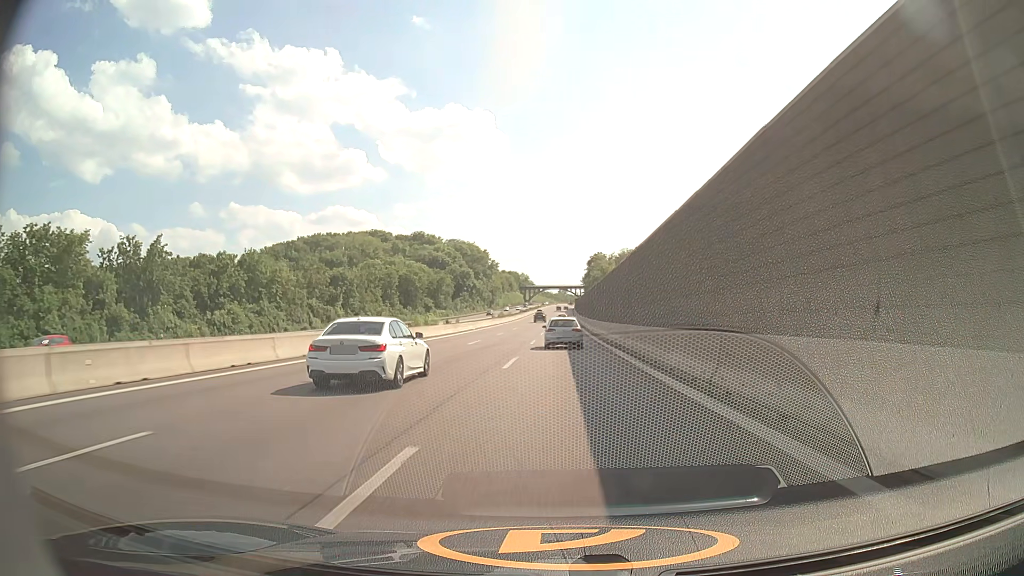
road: motorway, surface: asphalt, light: Day
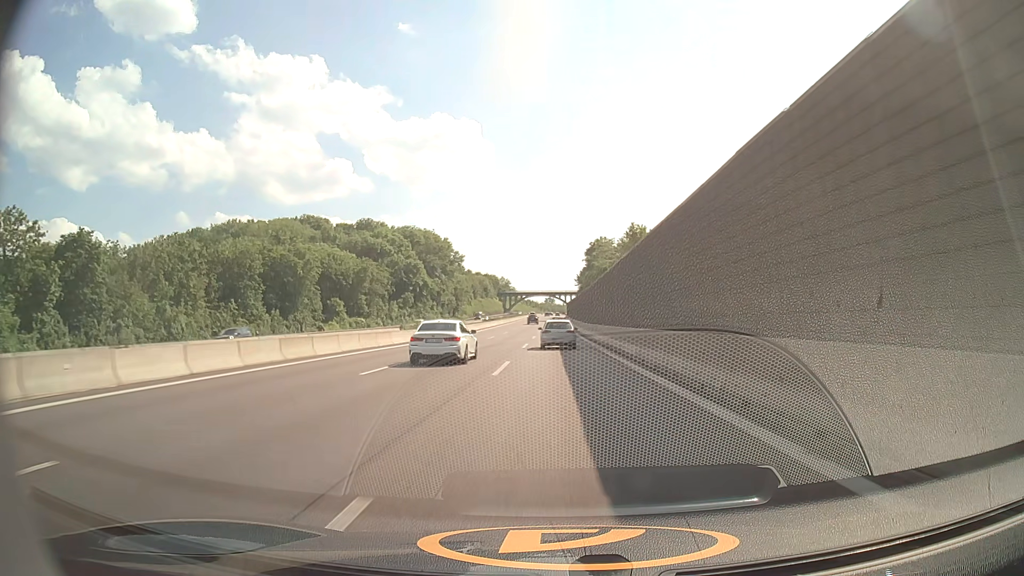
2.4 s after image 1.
(+0.7, +73.3) m; +1°
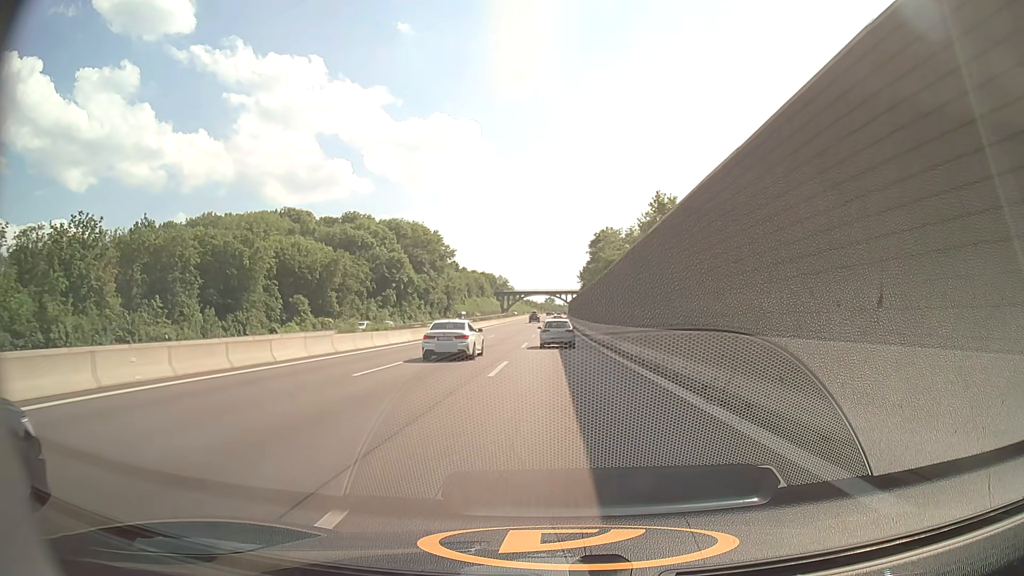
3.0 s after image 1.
(0.0, +18.3) m; 0°
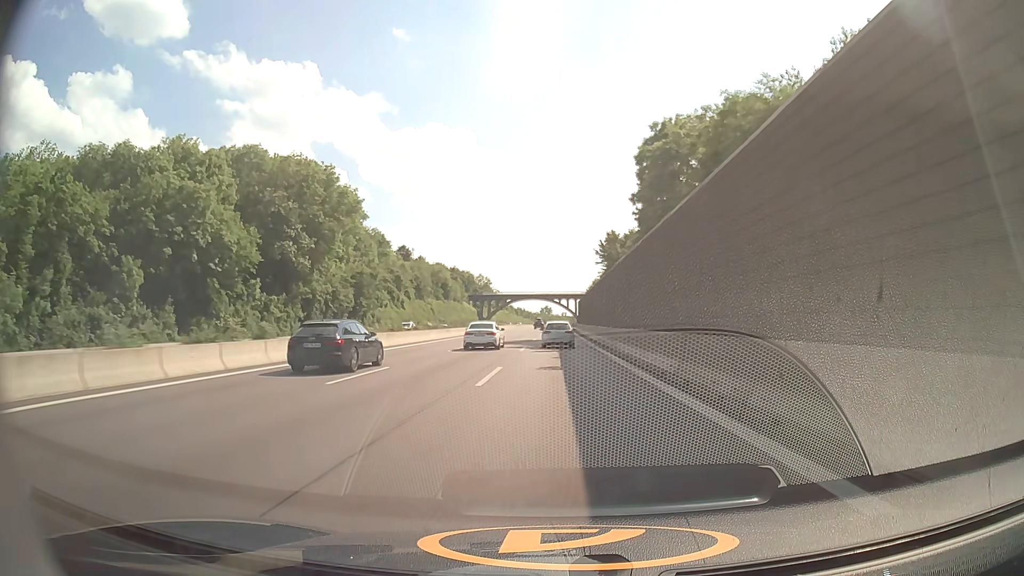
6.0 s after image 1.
(+0.1, +91.7) m; 0°
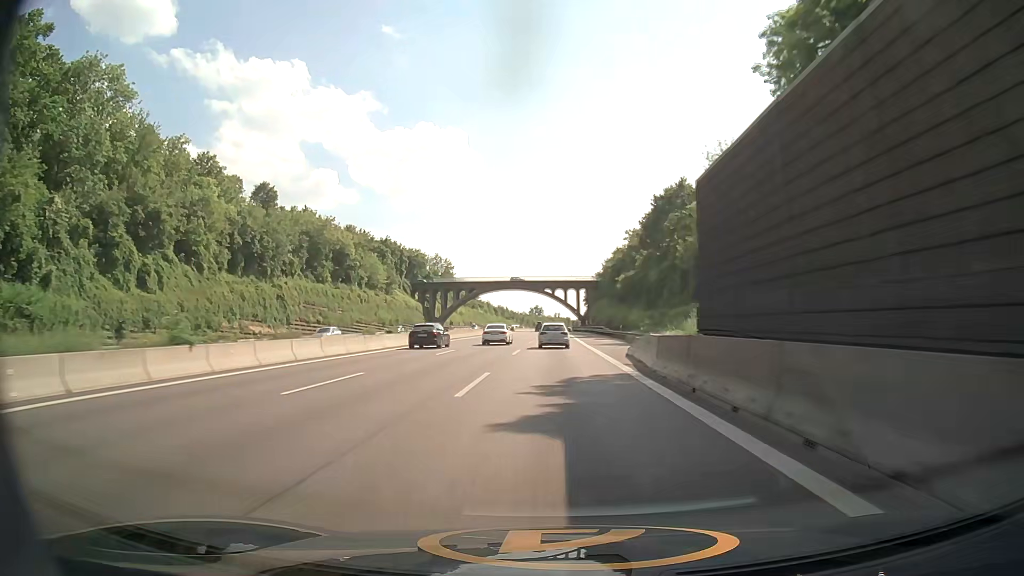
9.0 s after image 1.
(+0.4, +91.7) m; +1°
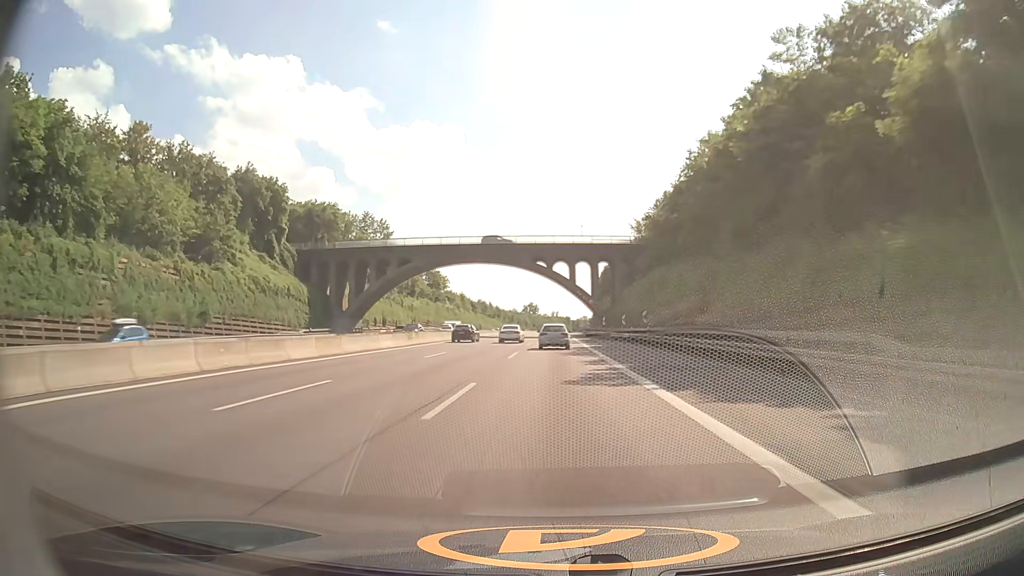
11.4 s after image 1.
(+0.2, +74.5) m; 0°
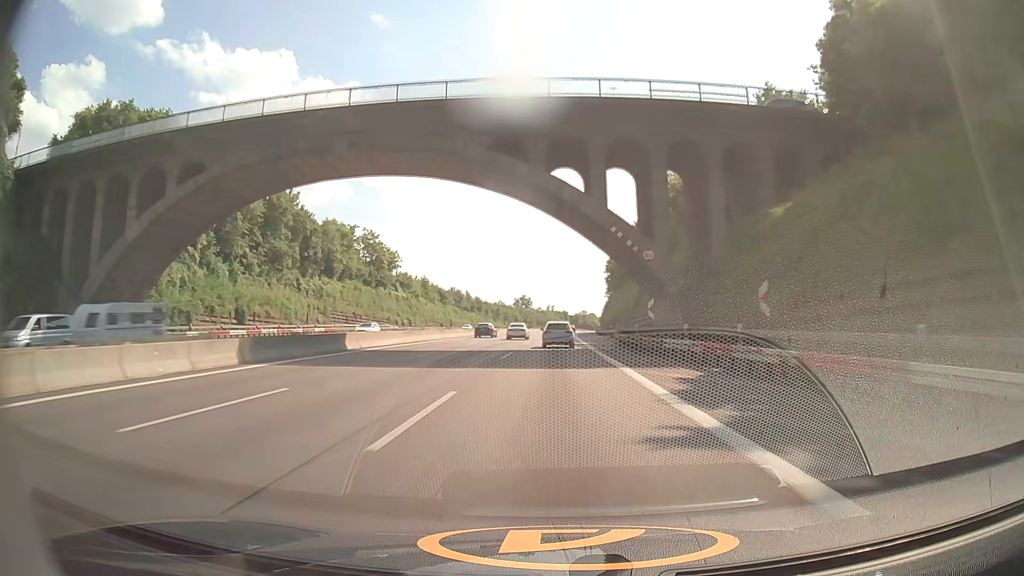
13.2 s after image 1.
(+0.2, +56.4) m; 0°
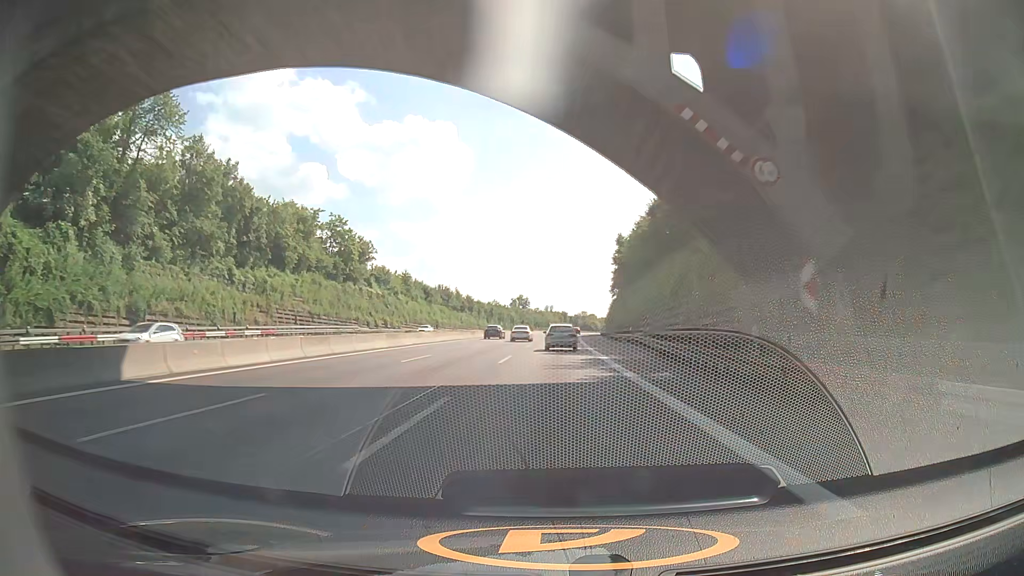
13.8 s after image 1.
(0.0, +18.8) m; 0°
(0, +10) (0, +20) (0, +30) (0, +40) (0, +50) (+1, +60) (+1, +70) (+1, +80) (+2, +90) (+2, +100) m
